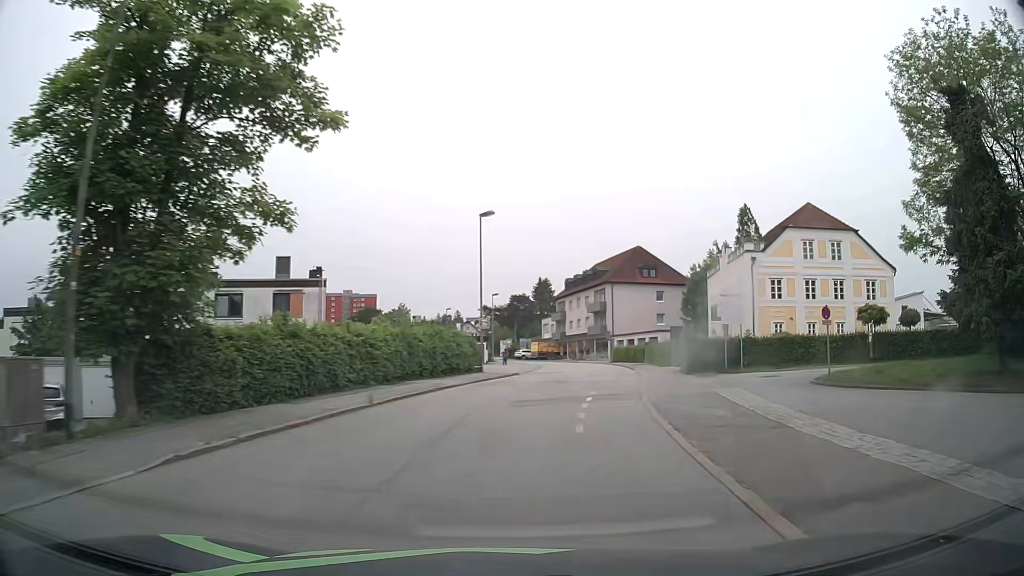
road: residential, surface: asphalt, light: Day
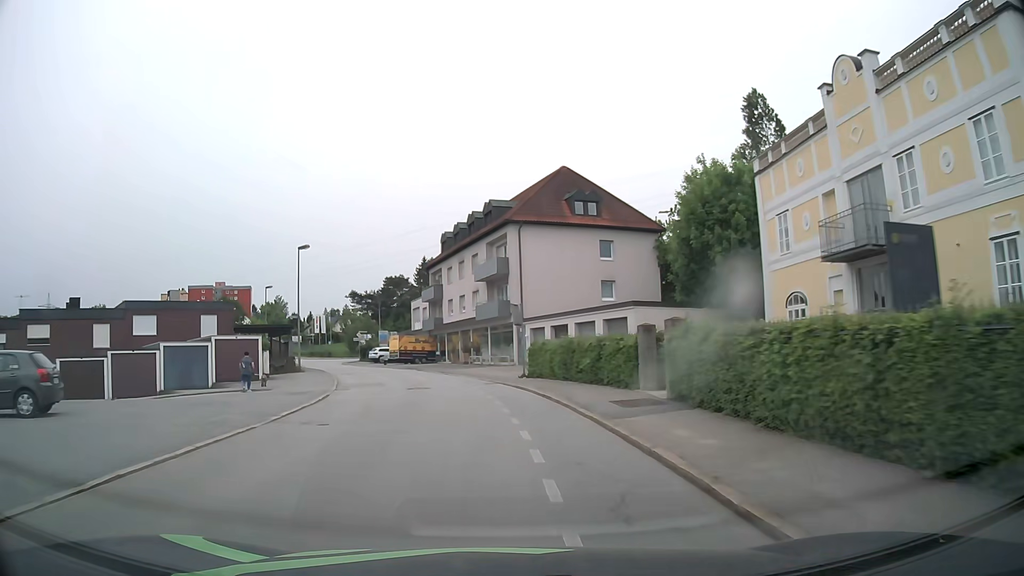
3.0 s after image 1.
(+5.4, +37.8) m; +9°
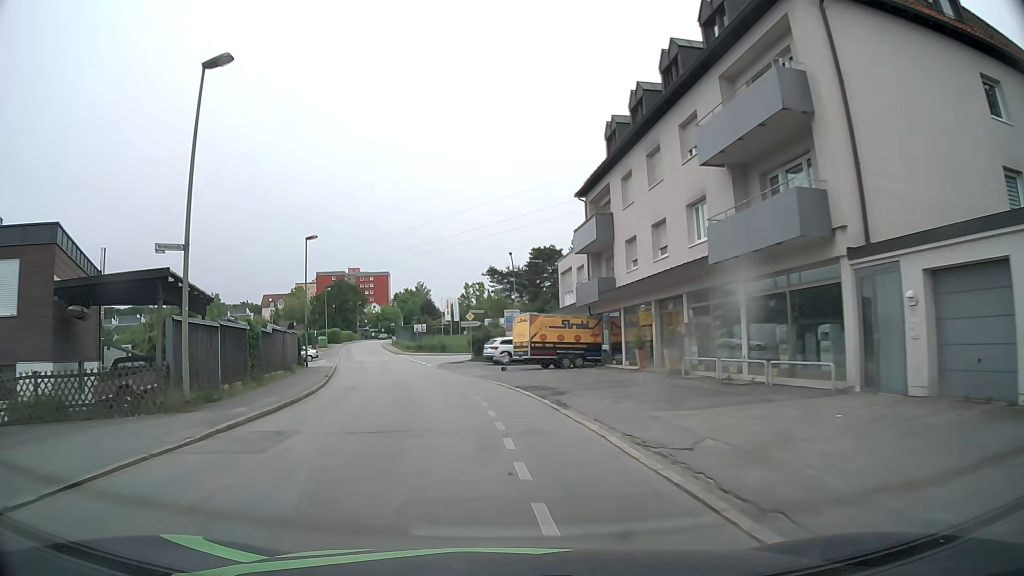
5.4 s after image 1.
(-3.0, +30.6) m; -13°
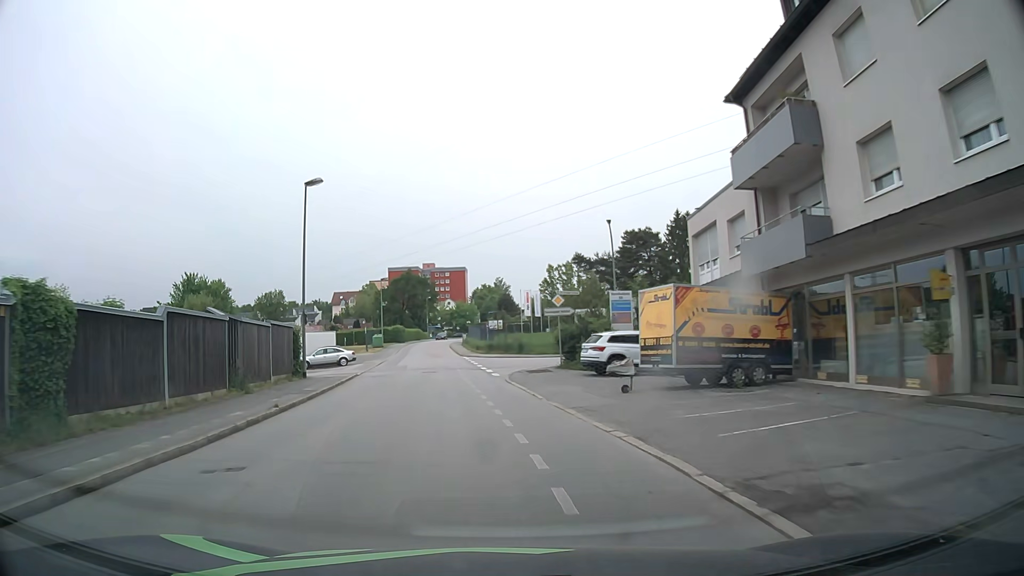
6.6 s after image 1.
(-1.0, +15.3) m; -7°
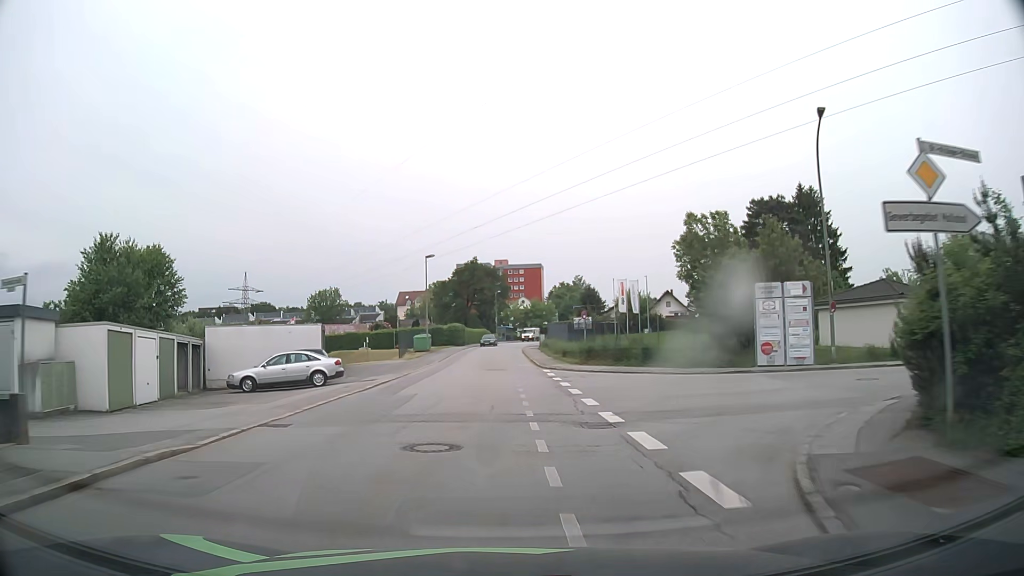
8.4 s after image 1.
(-1.7, +22.9) m; -7°
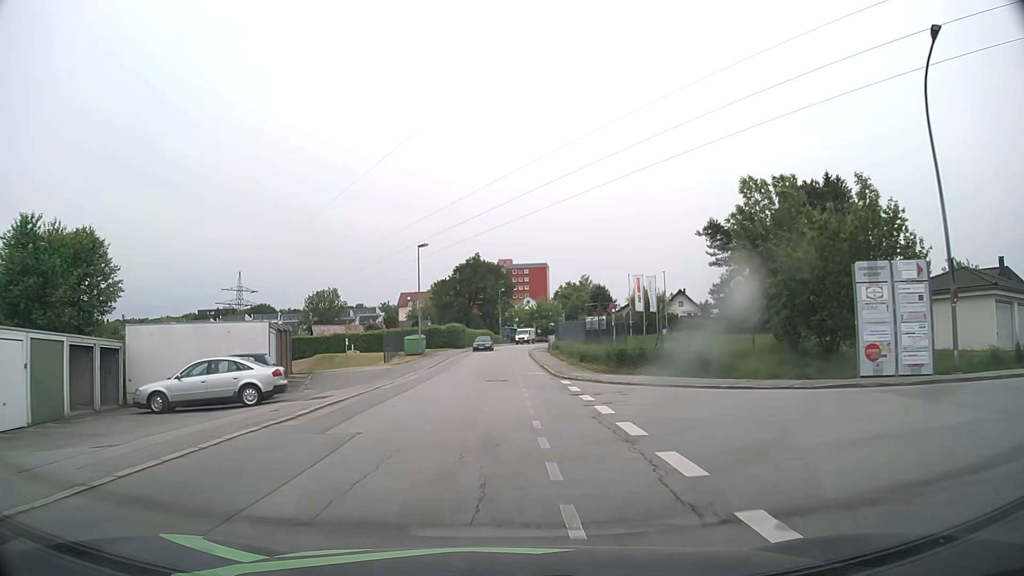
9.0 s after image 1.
(0.0, +7.6) m; 0°
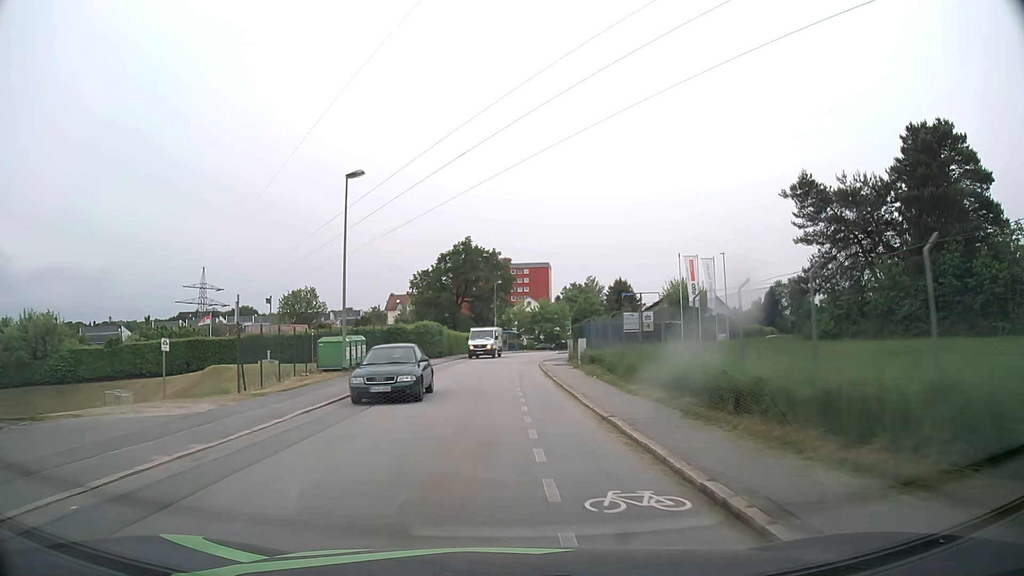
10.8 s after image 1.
(0.0, +22.7) m; 0°
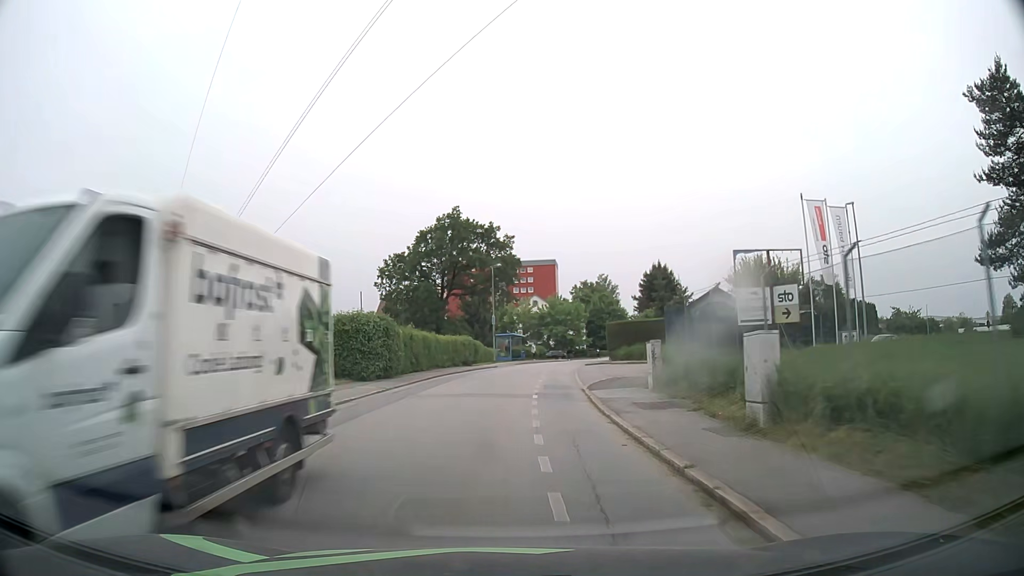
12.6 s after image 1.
(0.0, +22.7) m; 0°
(0, +10) (0, +20) (+1, +30) (+2, +40) (+3, +50) (+5, +60) (+8, +69) (+11, +79) (+14, +88) (+18, +98) m
